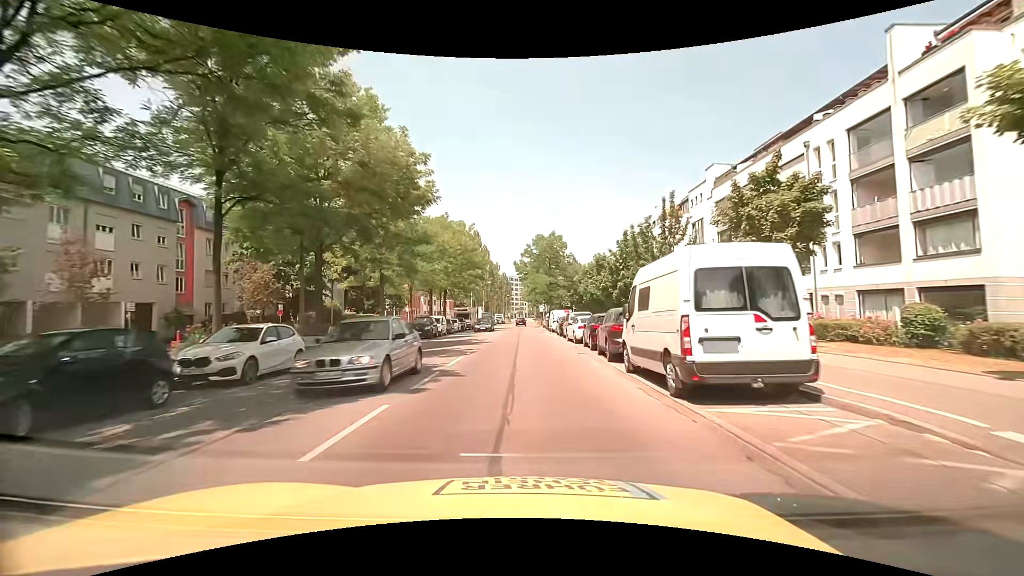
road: secondary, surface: asphalt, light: Day
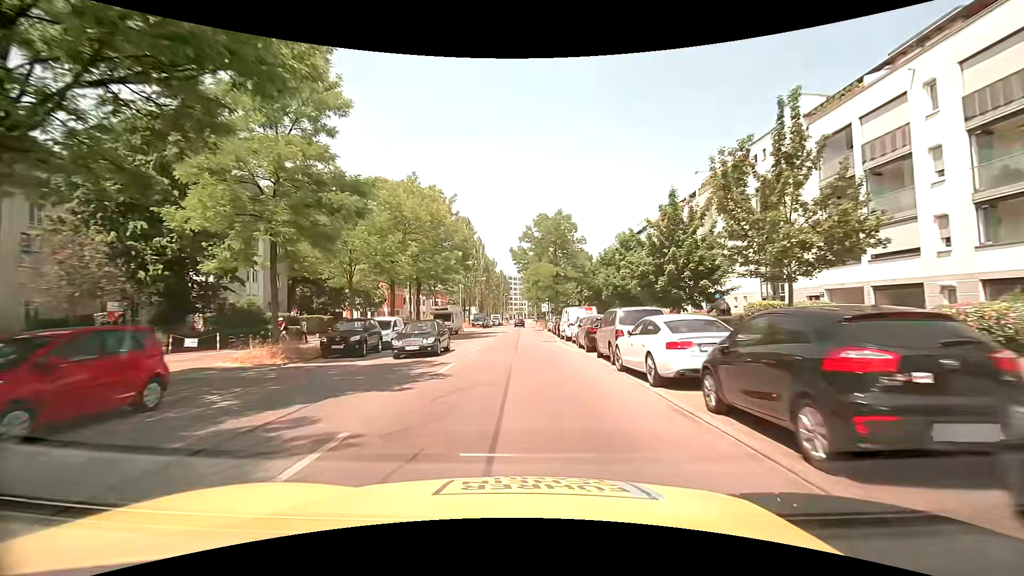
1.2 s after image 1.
(0.0, +15.5) m; 0°
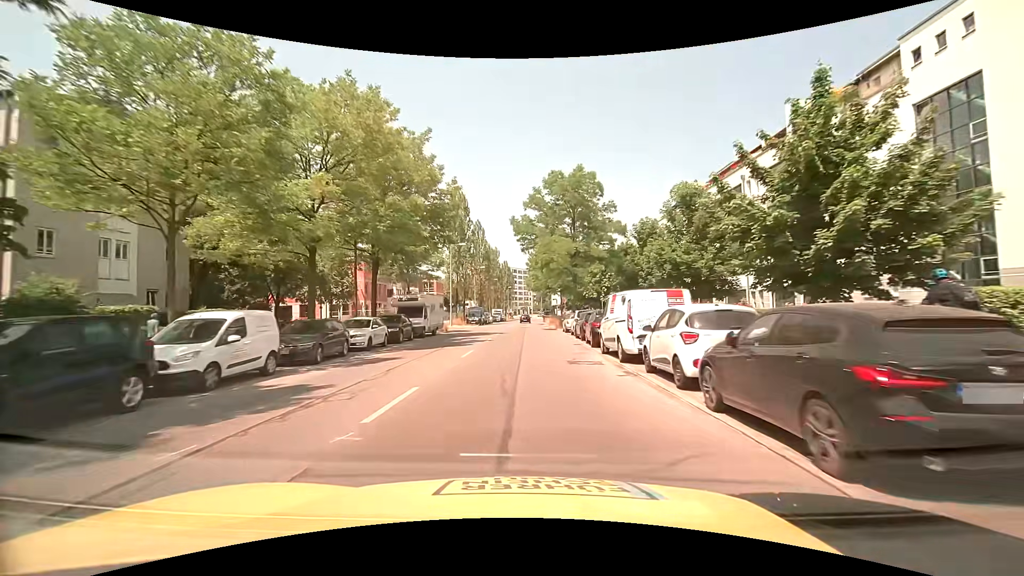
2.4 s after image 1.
(-0.1, +15.6) m; -1°
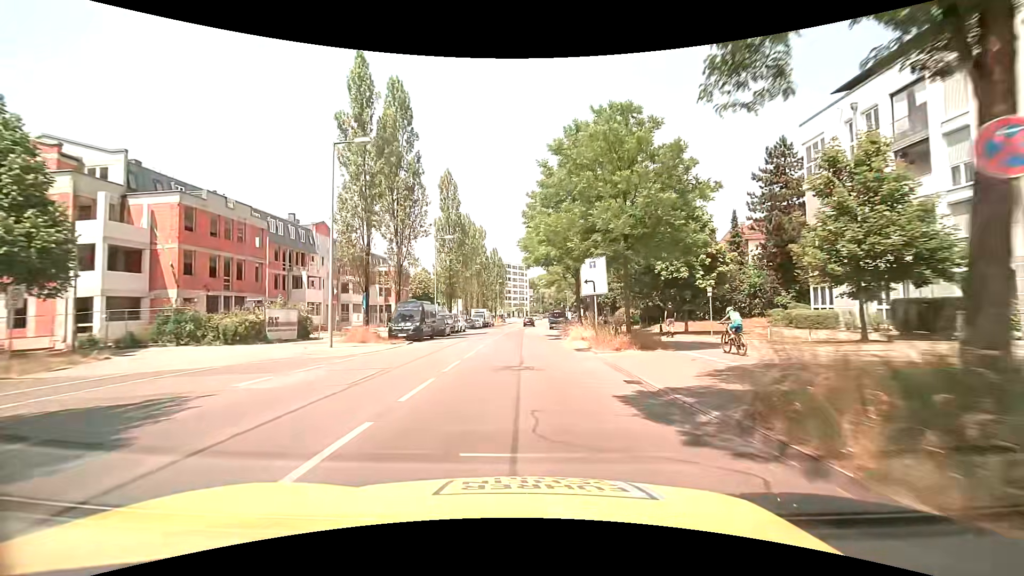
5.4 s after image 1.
(+0.1, +38.5) m; 0°
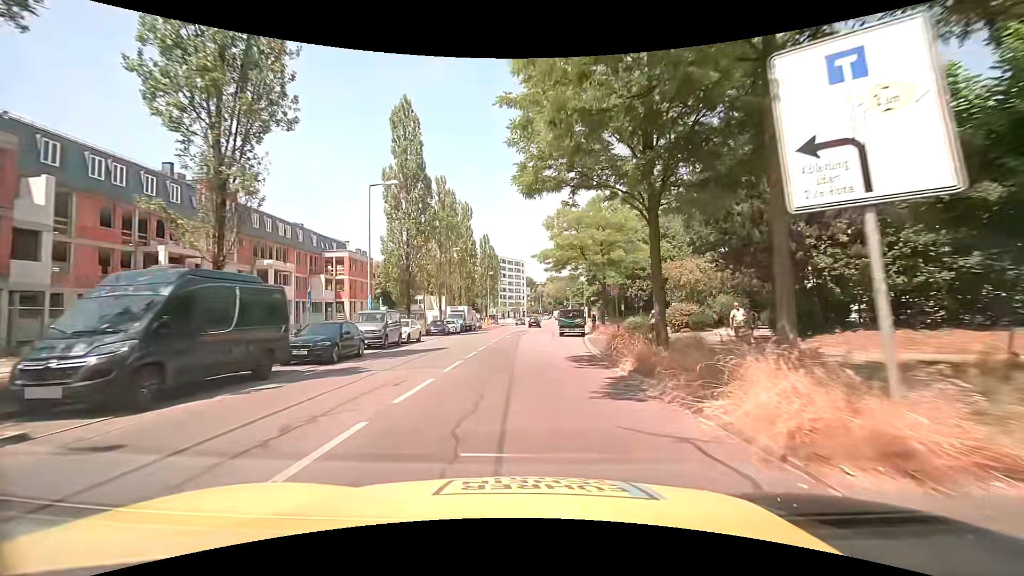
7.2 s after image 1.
(+0.1, +22.7) m; +1°
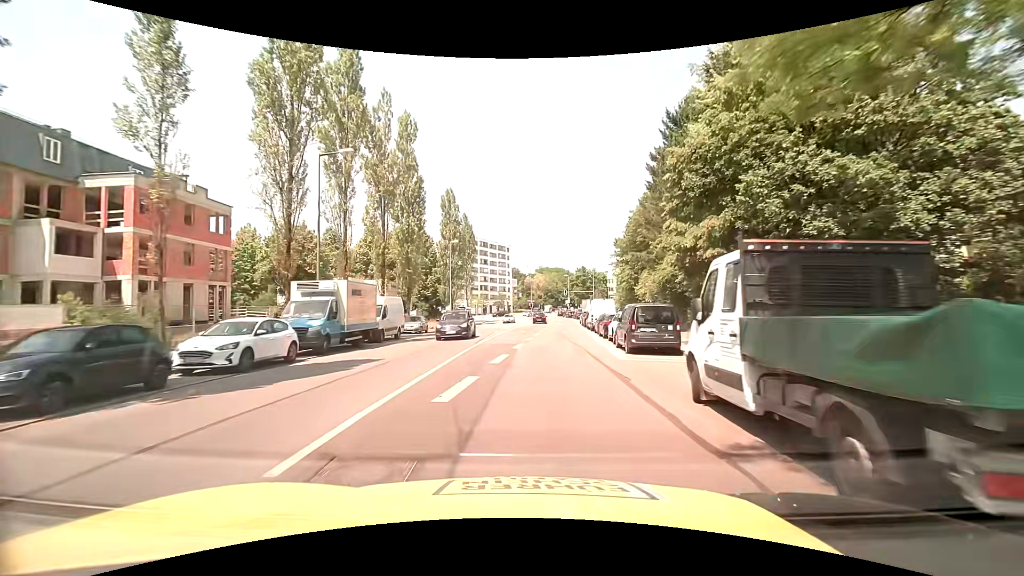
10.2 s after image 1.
(-0.1, +36.5) m; 0°
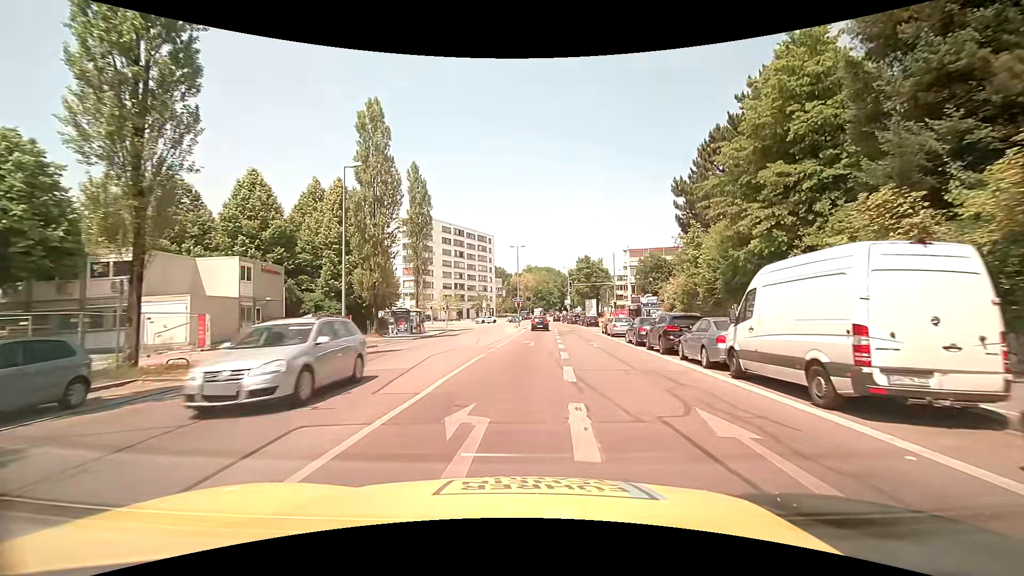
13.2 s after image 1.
(+0.8, +32.4) m; +2°
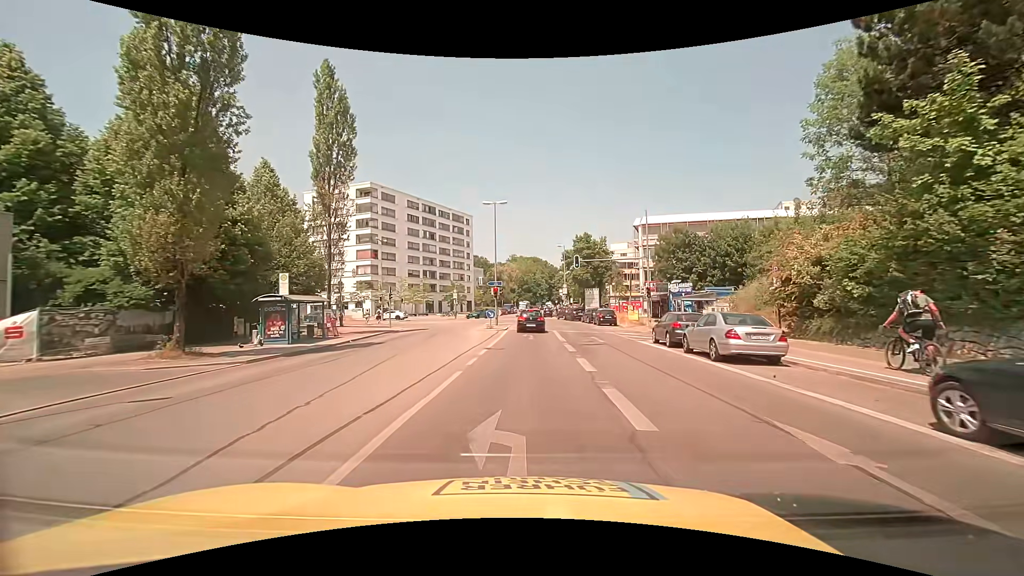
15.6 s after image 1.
(+0.4, +21.7) m; +1°
